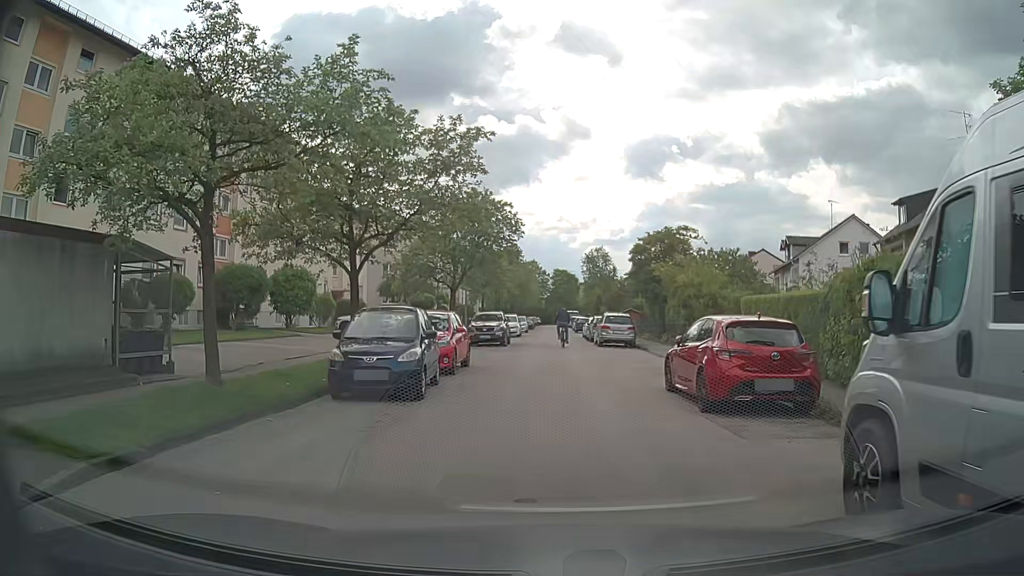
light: Day
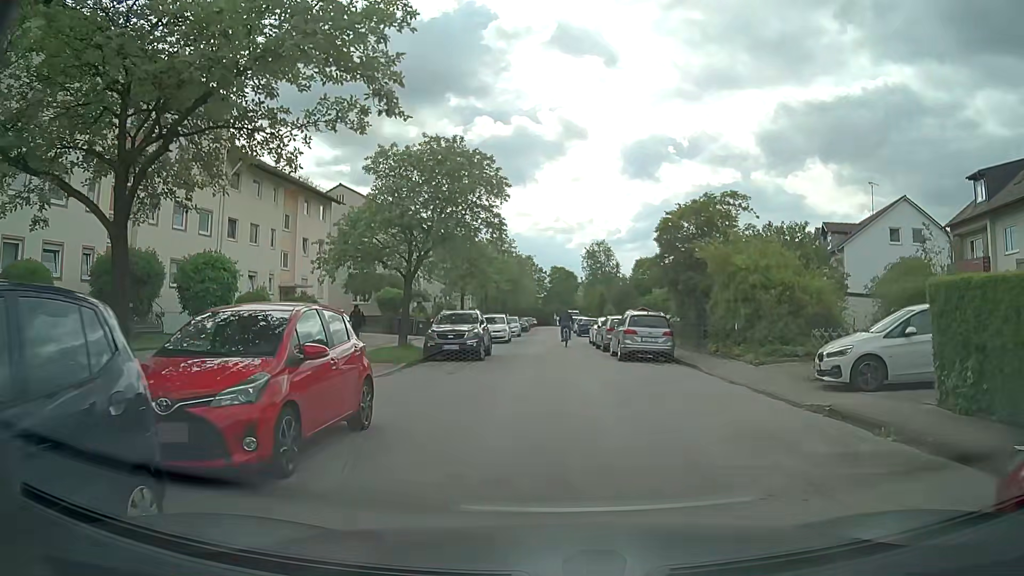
(+0.2, +10.2) m; +2°
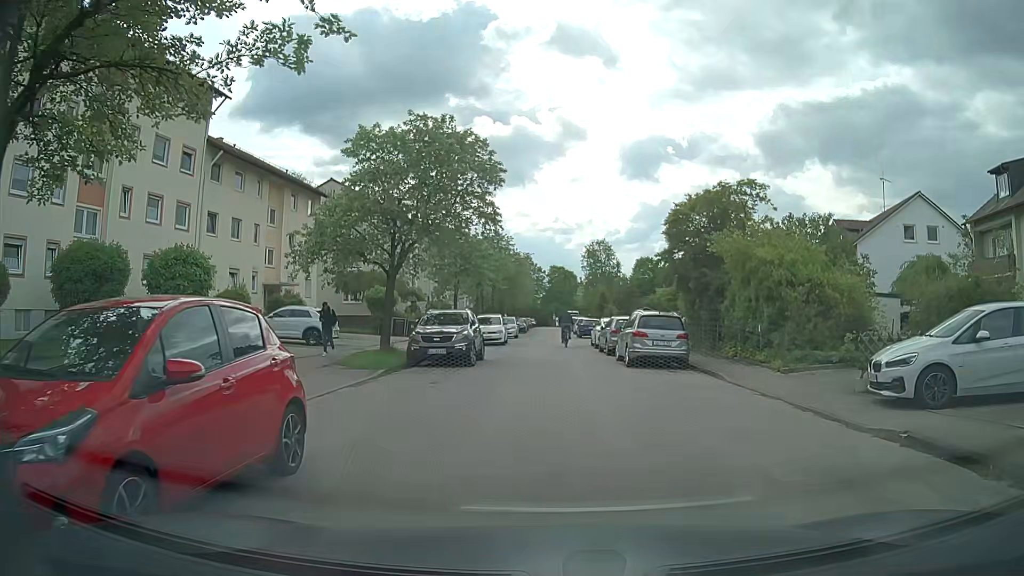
(0.0, +2.4) m; 0°
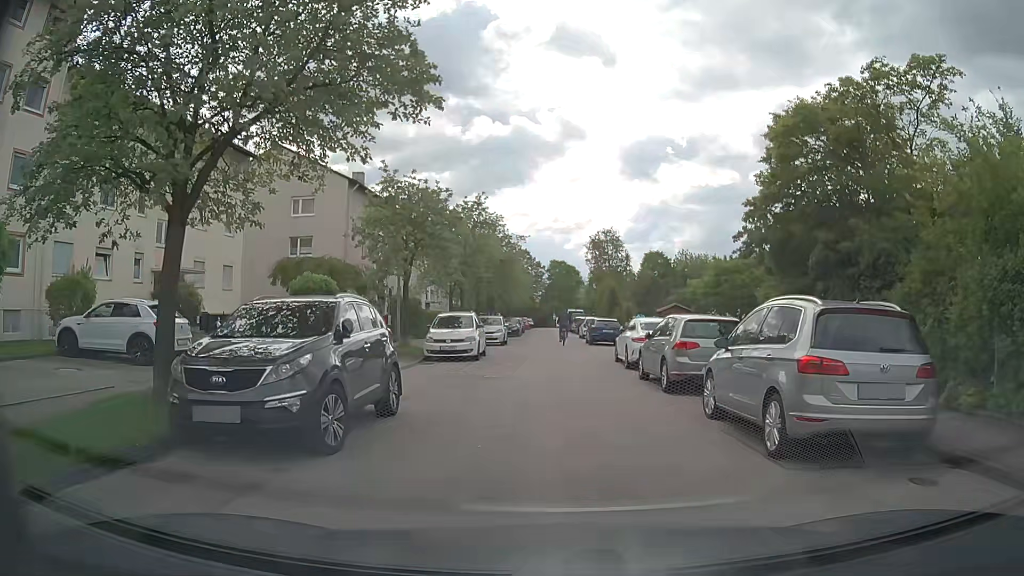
(-0.2, +12.7) m; -1°
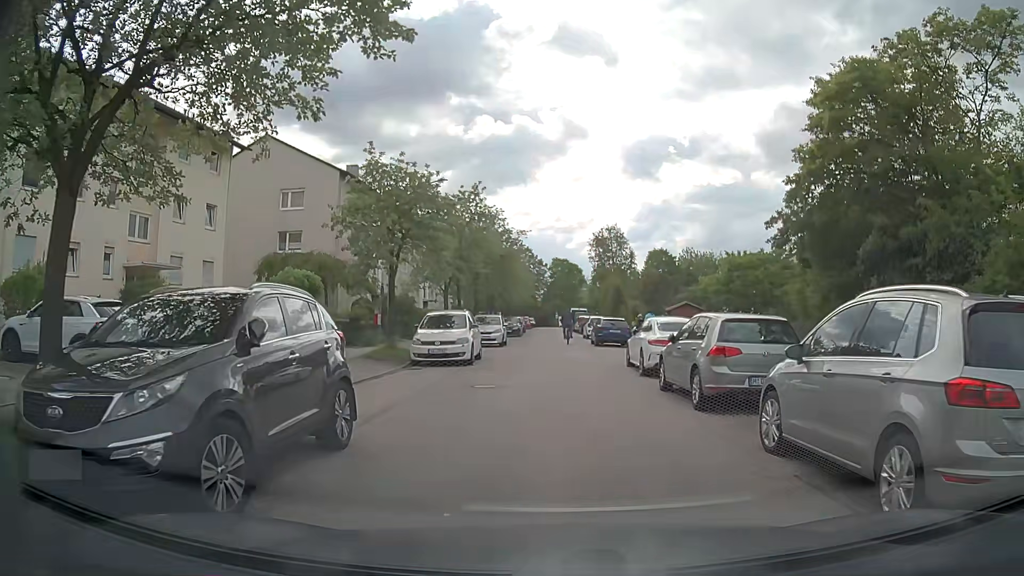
(0.0, +2.5) m; -1°
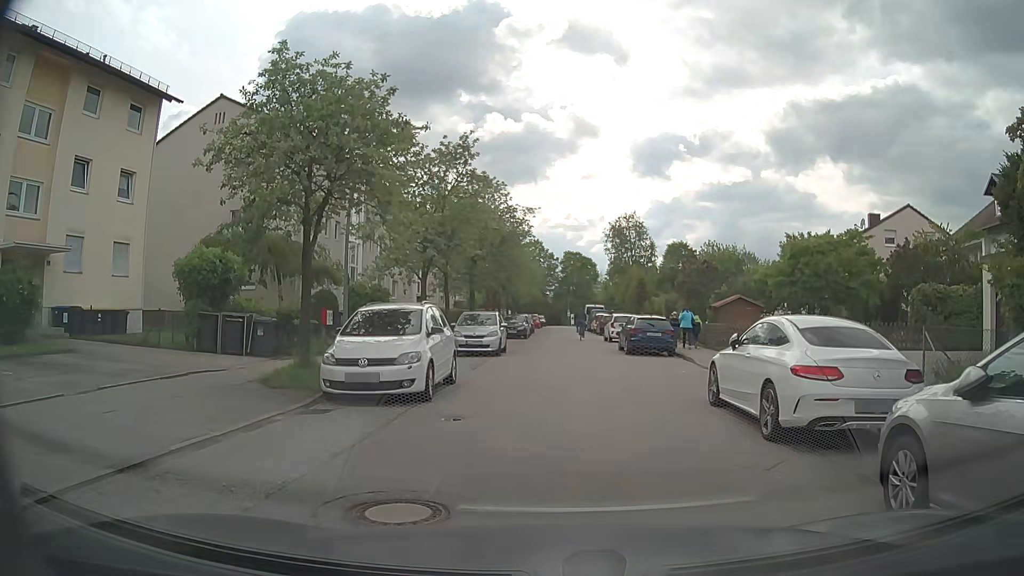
(-0.1, +8.5) m; -1°
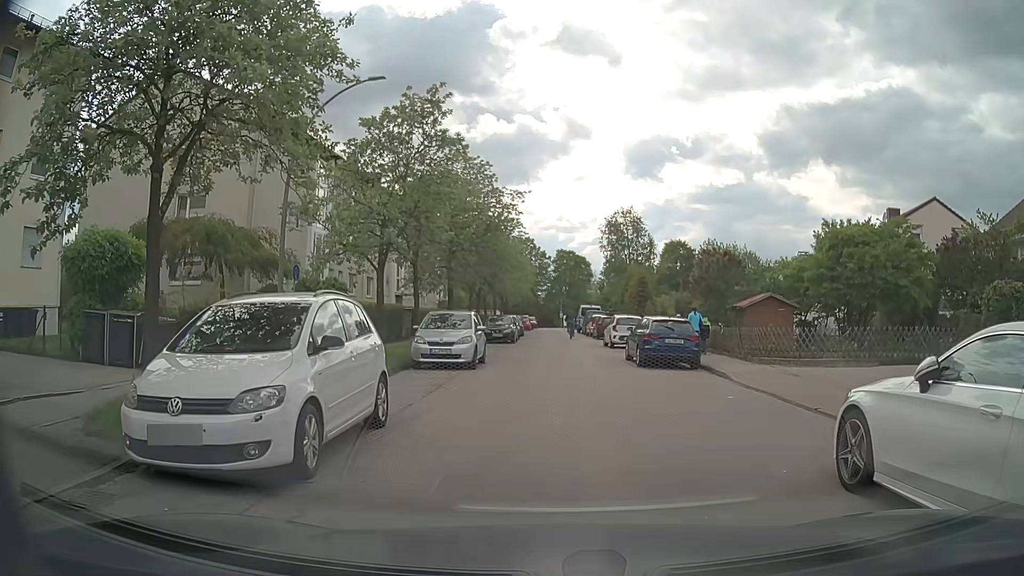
(0.0, +5.2) m; +1°
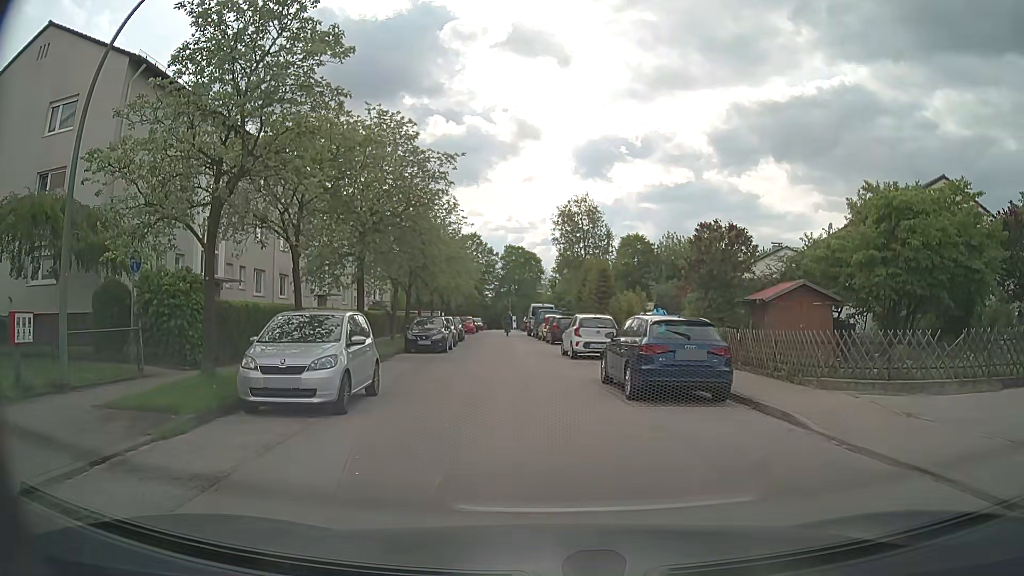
(+0.2, +7.5) m; +5°
